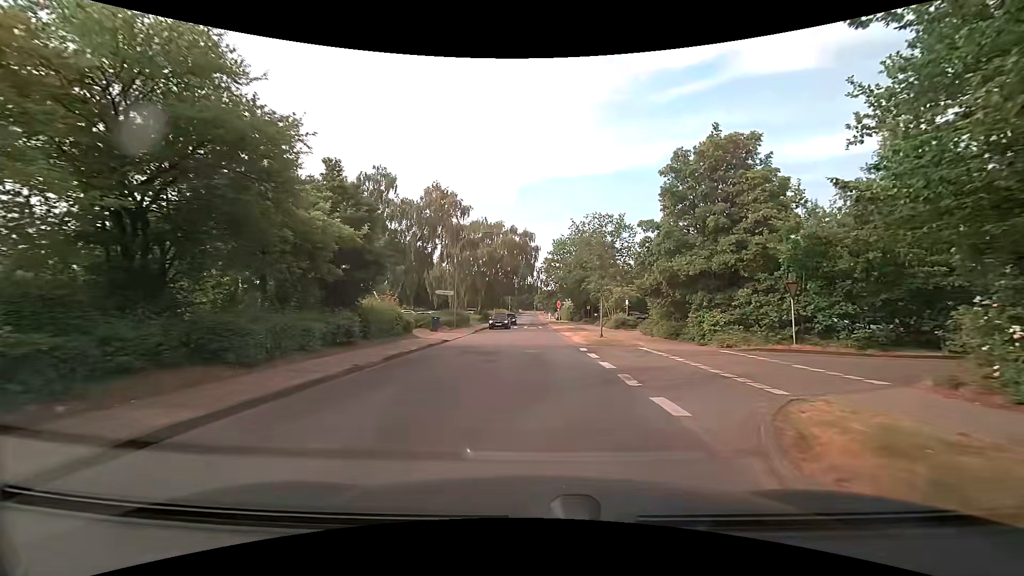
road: residential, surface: asphalt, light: Day
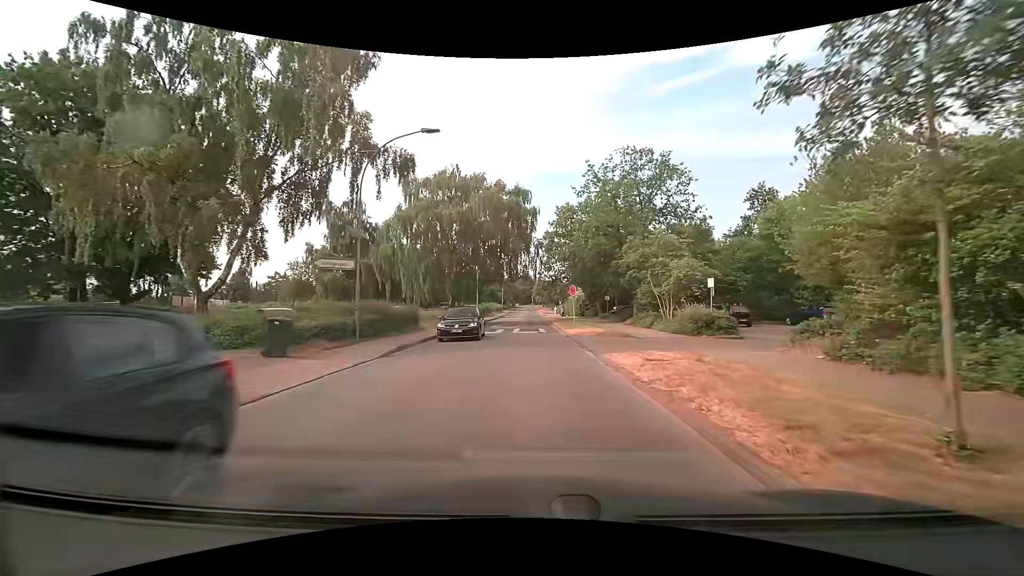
(+0.1, +21.2) m; 0°
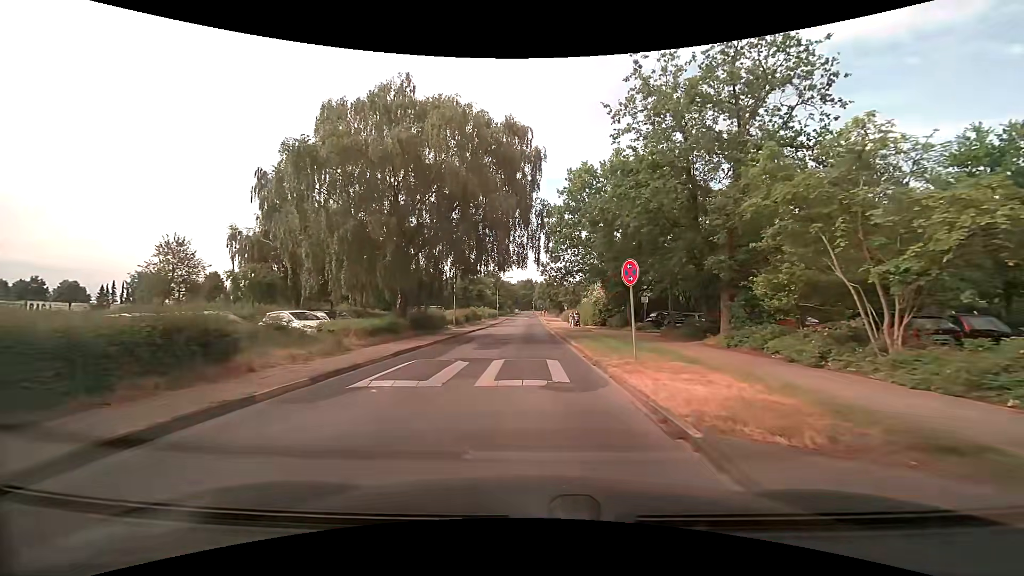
(0.0, +17.5) m; 0°
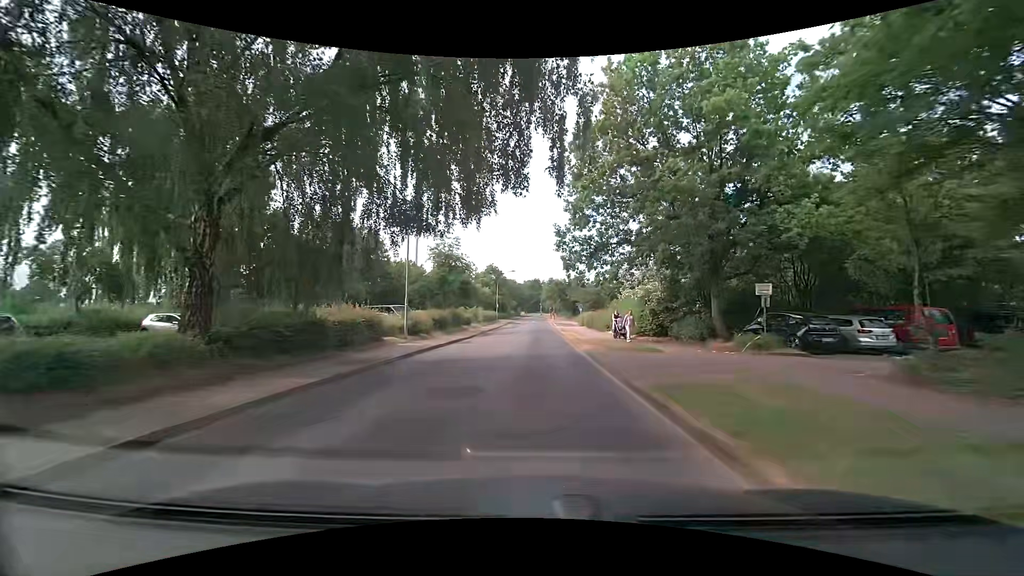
(-0.1, +17.3) m; -2°
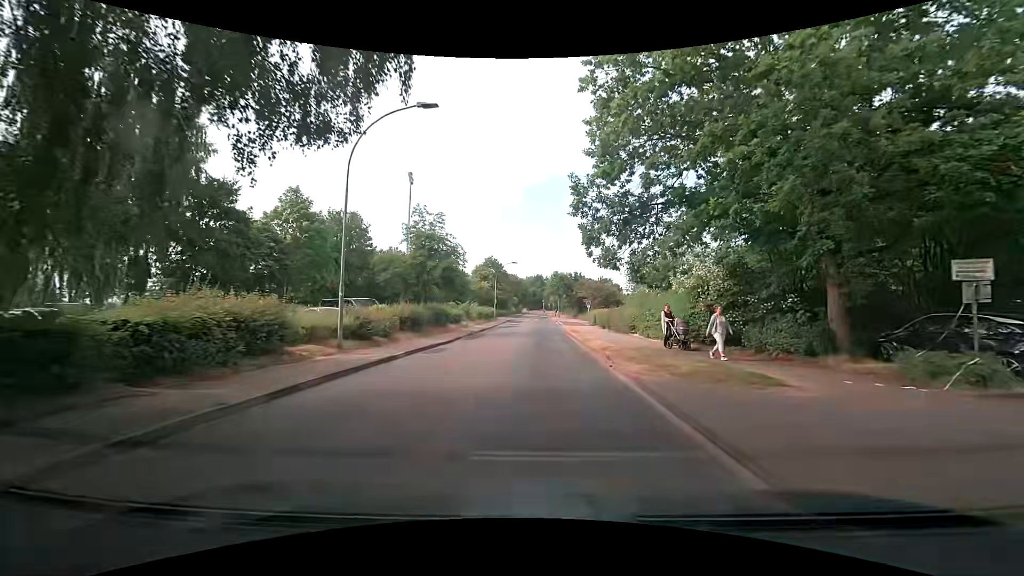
(+0.1, +8.3) m; 0°
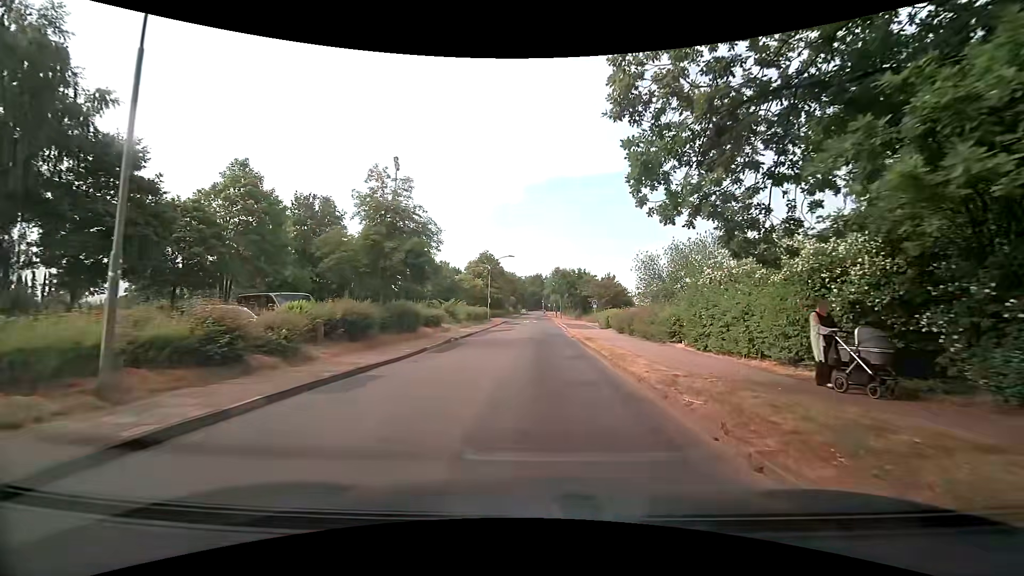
(0.0, +8.3) m; 0°
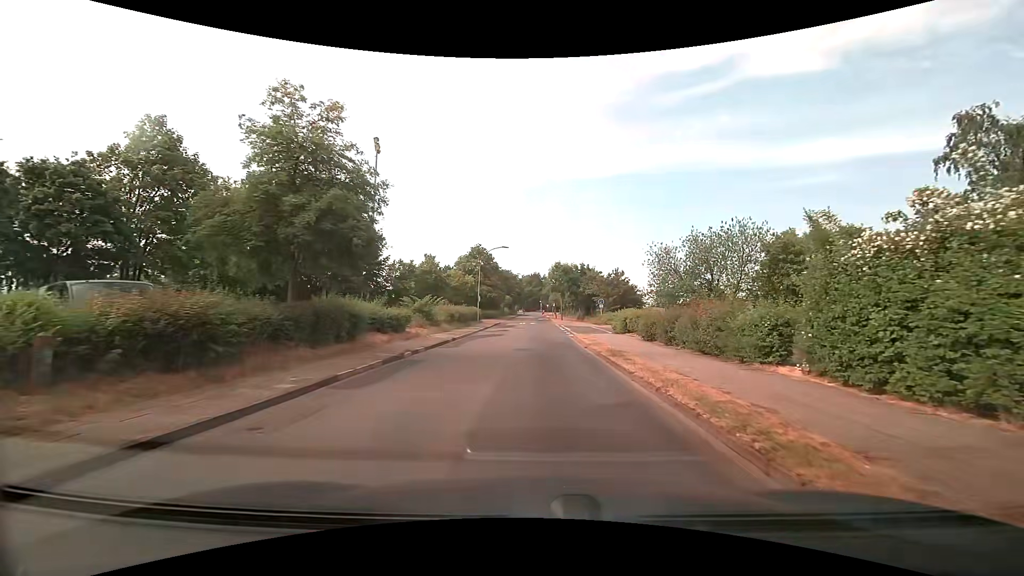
(+0.1, +8.4) m; +1°
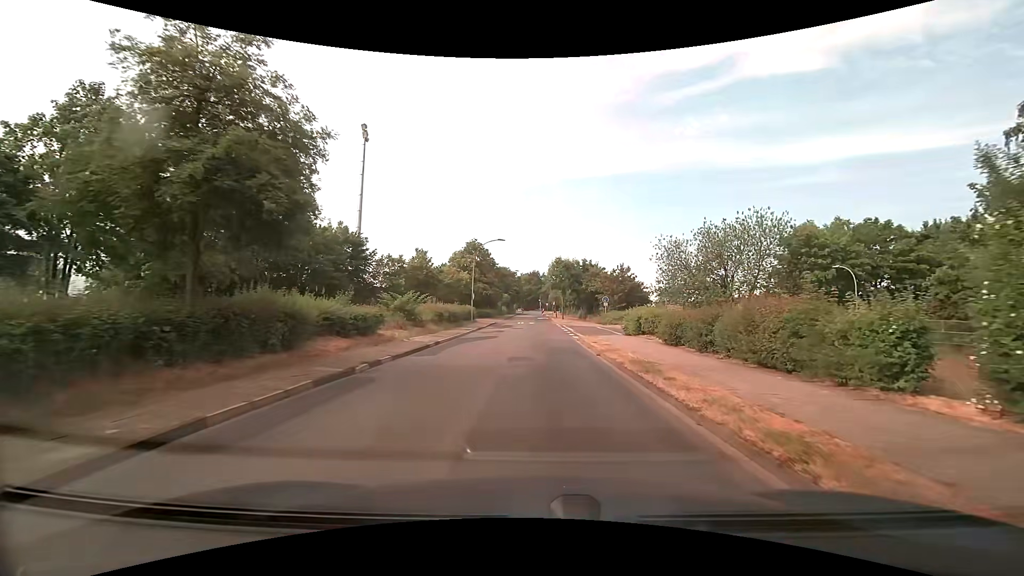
(0.0, +4.2) m; +1°
(0, +10) (0, +20) (0, +30) (-1, +40) (-1, +50) (-2, +60) (-2, +70) (-2, +80) (-1, +90) (-1, +100) m
